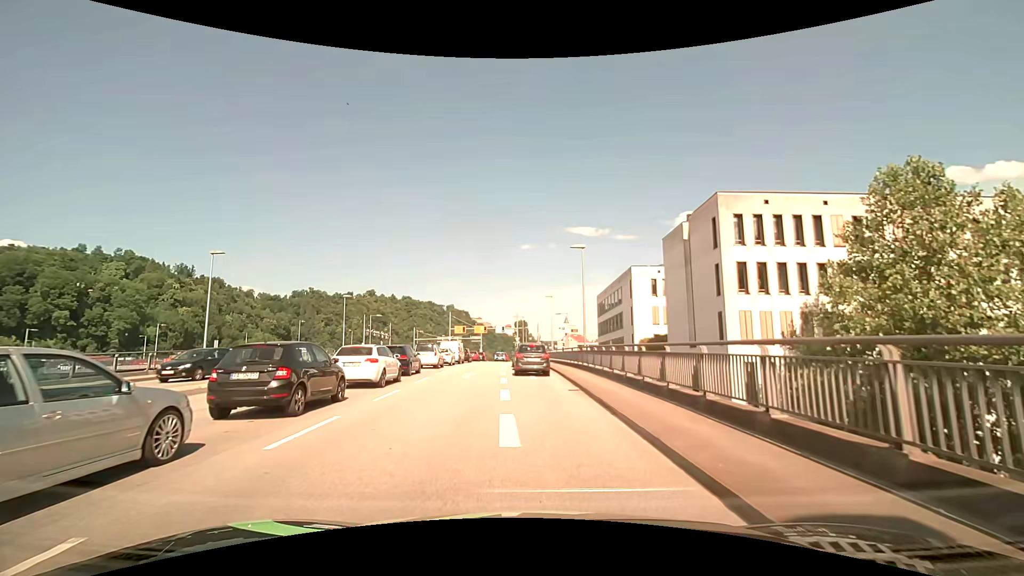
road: primary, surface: asphalt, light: Day
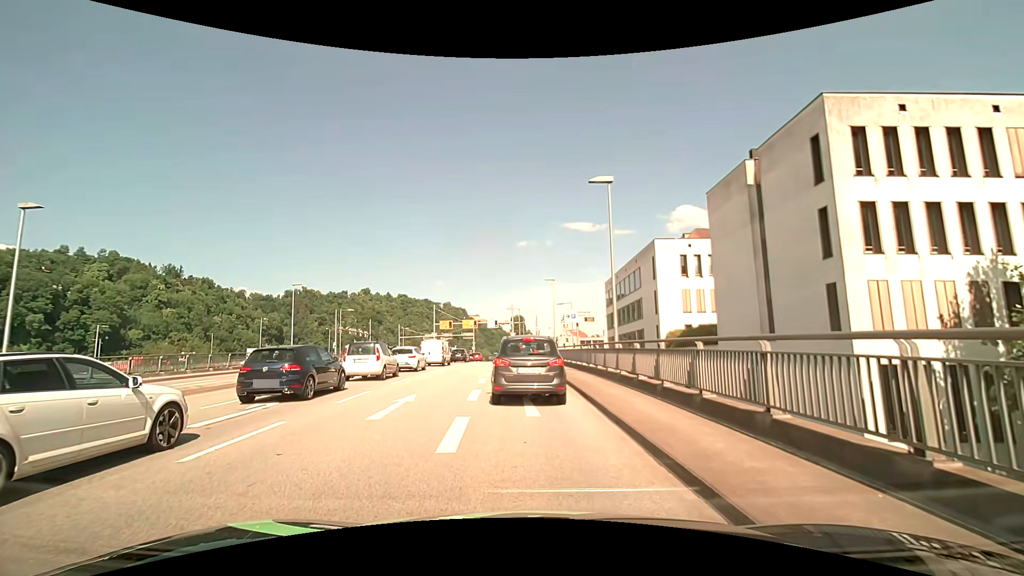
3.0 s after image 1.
(0.0, +11.9) m; 0°
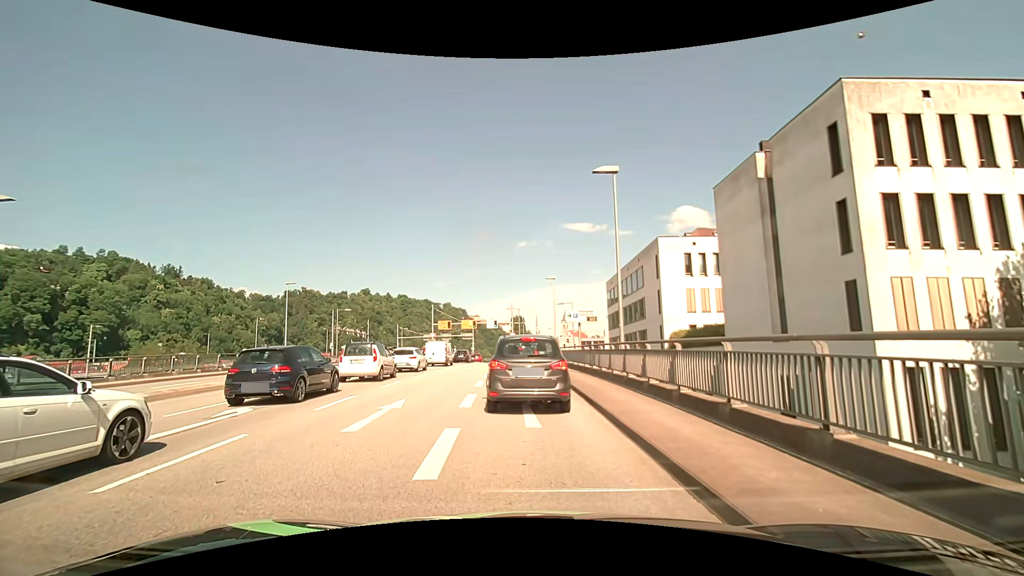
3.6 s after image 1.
(0.0, +1.2) m; -1°
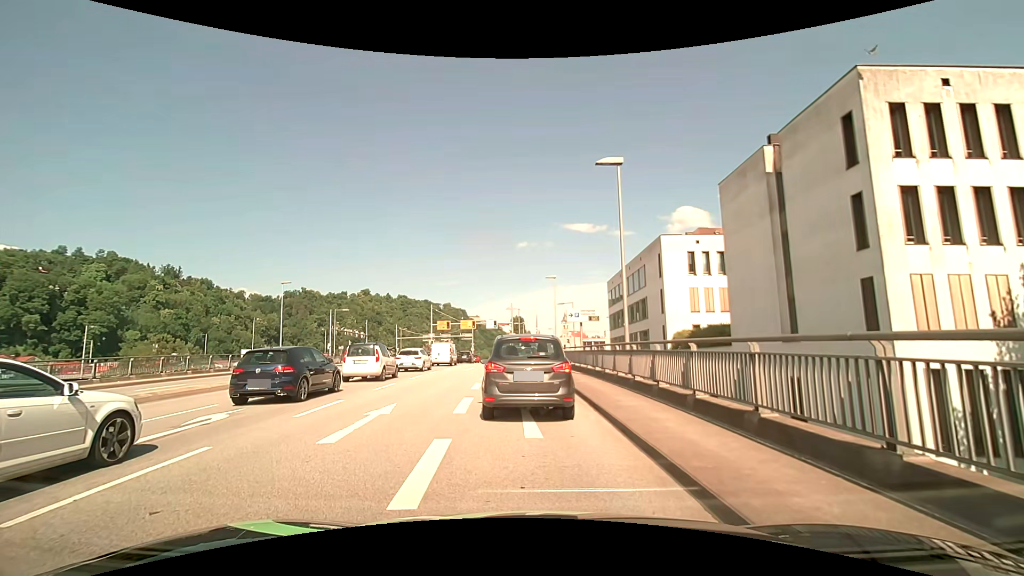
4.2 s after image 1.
(0.0, +0.9) m; +2°
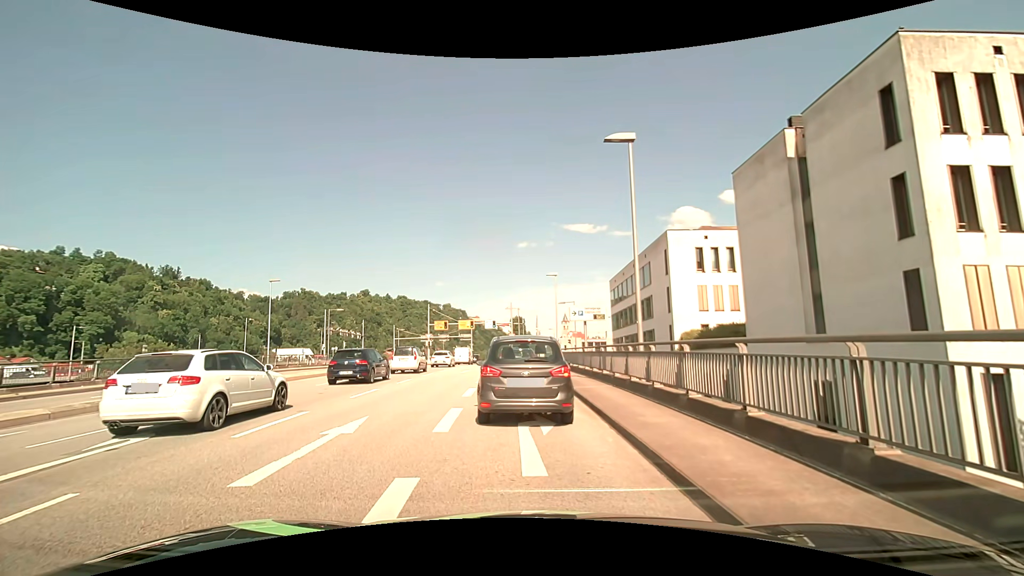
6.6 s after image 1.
(0.0, +2.0) m; 0°
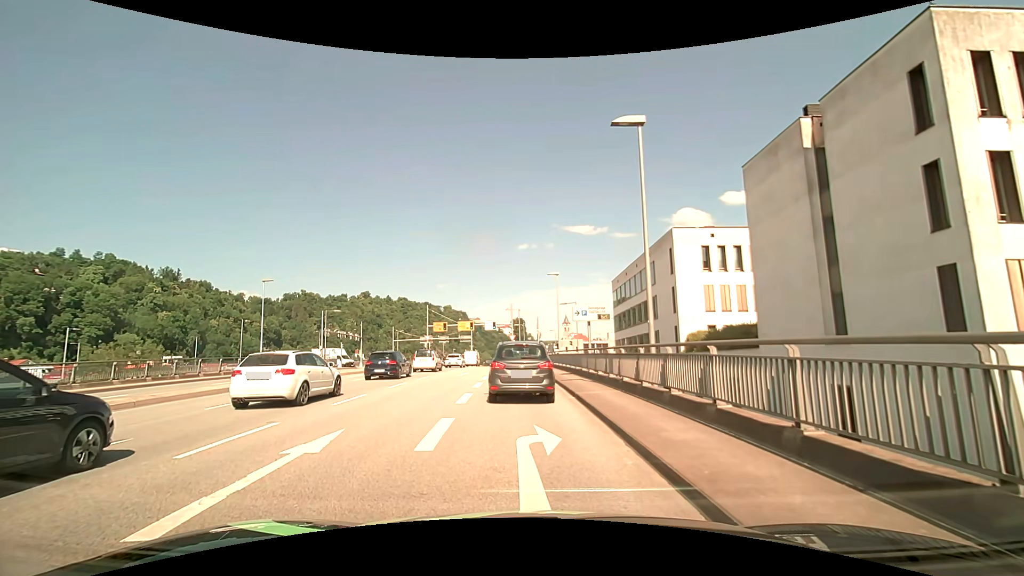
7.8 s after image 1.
(0.0, +1.4) m; +1°
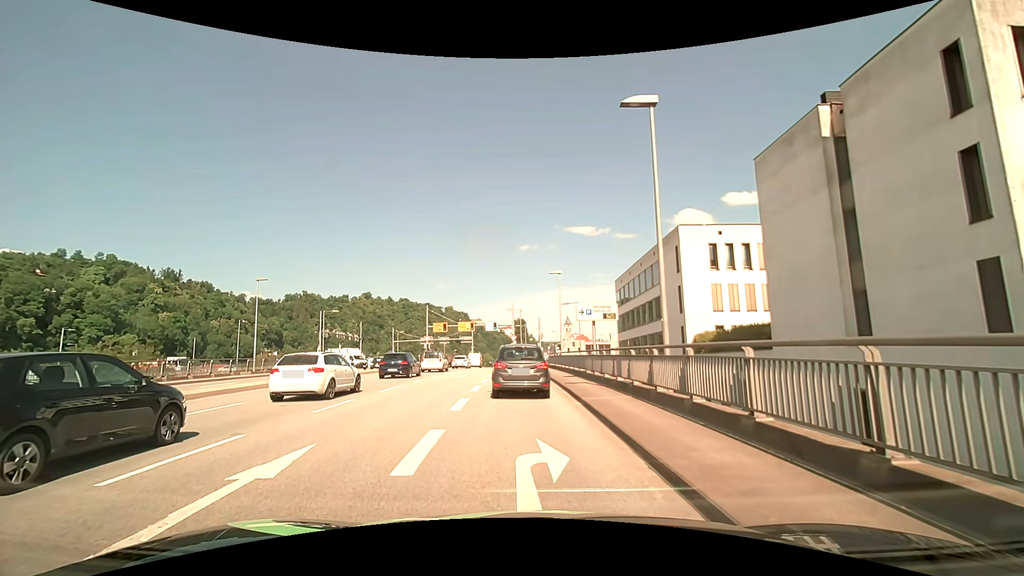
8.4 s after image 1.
(0.0, +1.3) m; -2°
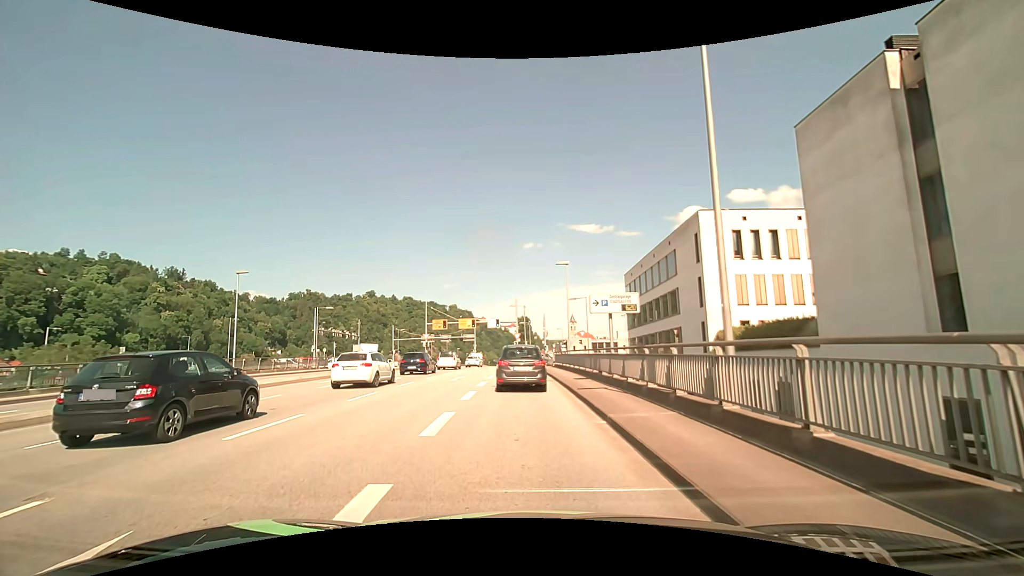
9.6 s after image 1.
(0.0, +3.7) m; 0°
